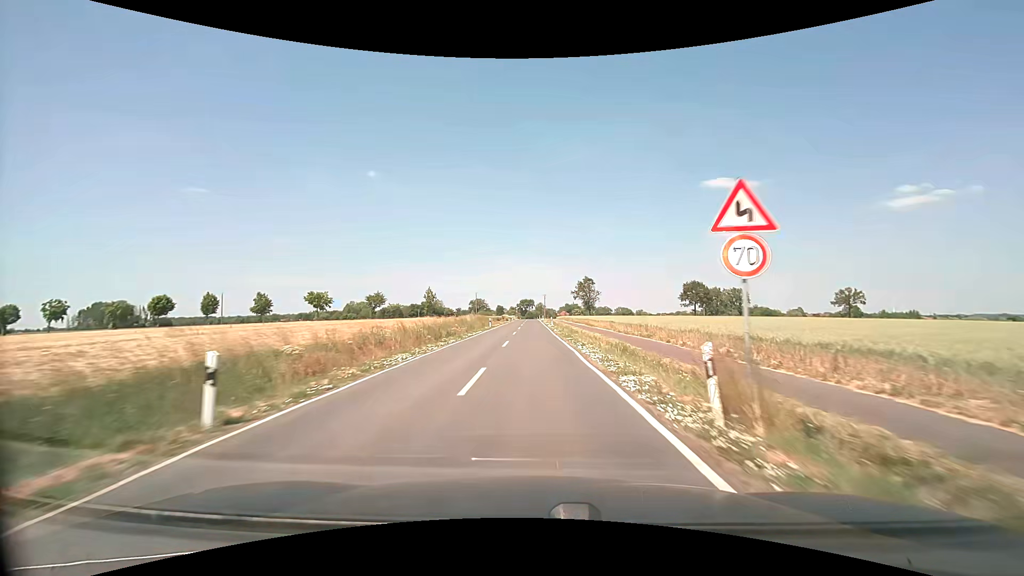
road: secondary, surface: asphalt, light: Day
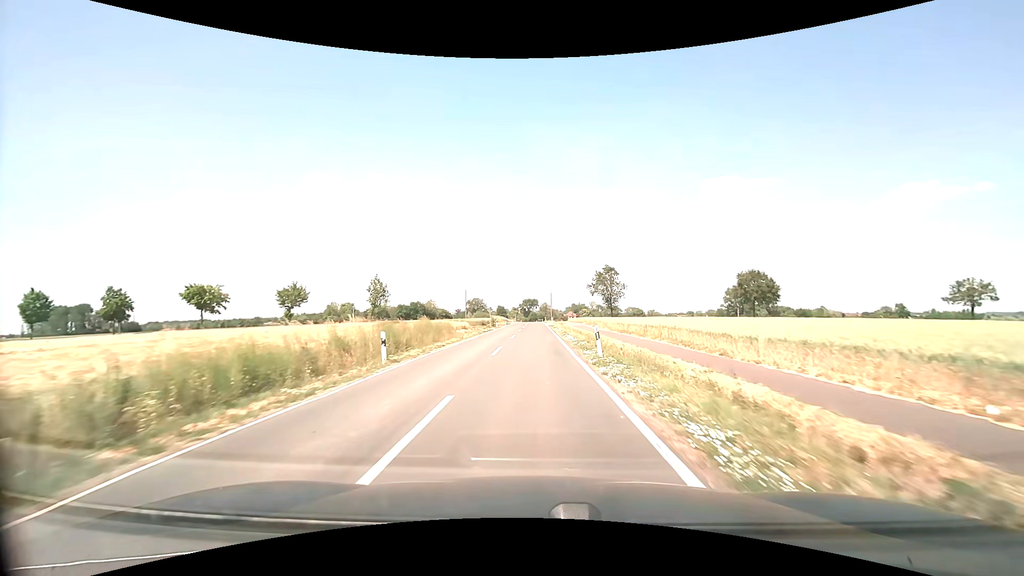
(+0.1, +40.2) m; 0°
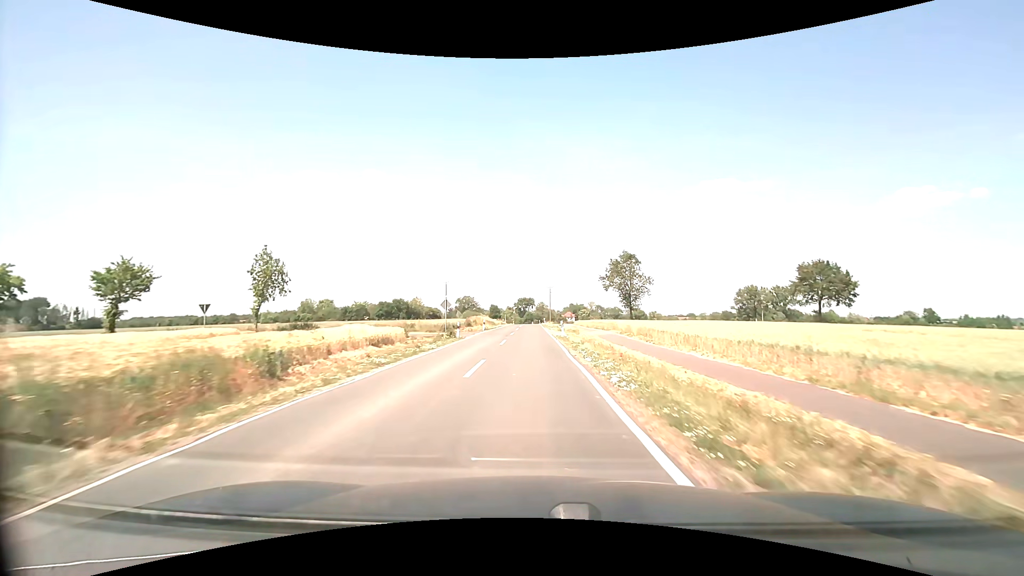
(+0.1, +29.7) m; 0°
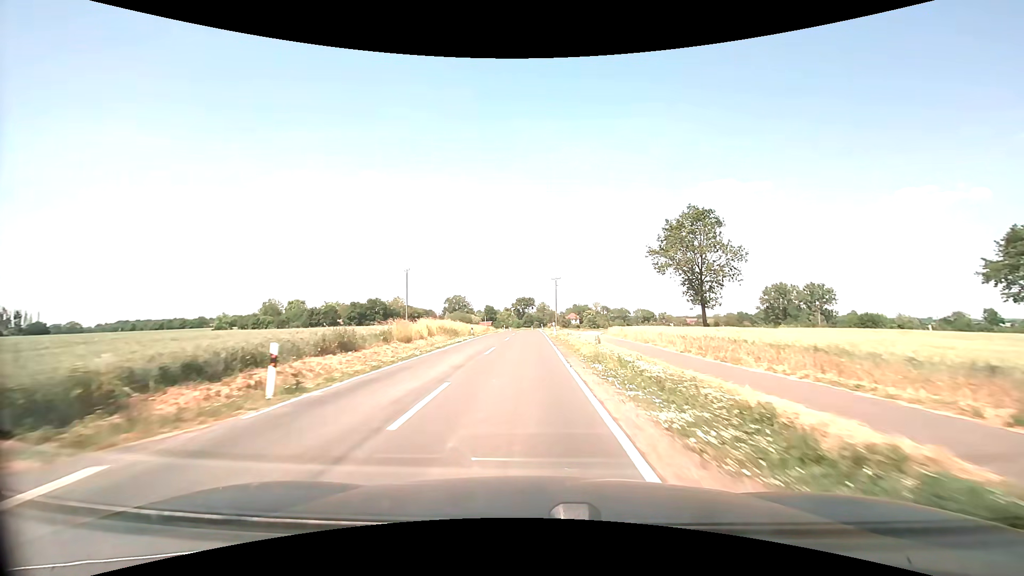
(+0.1, +41.0) m; 0°
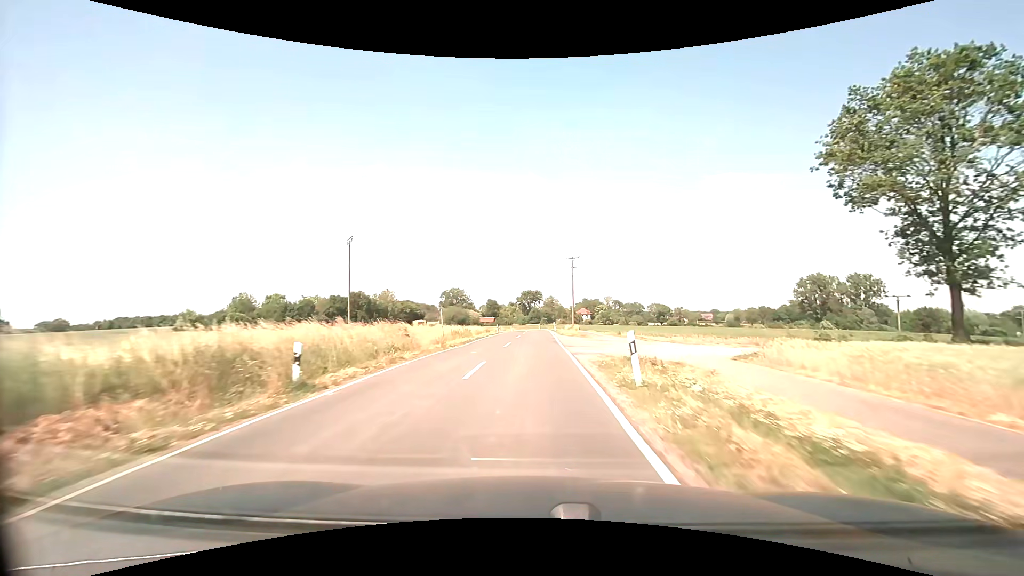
(-0.1, +31.5) m; -1°
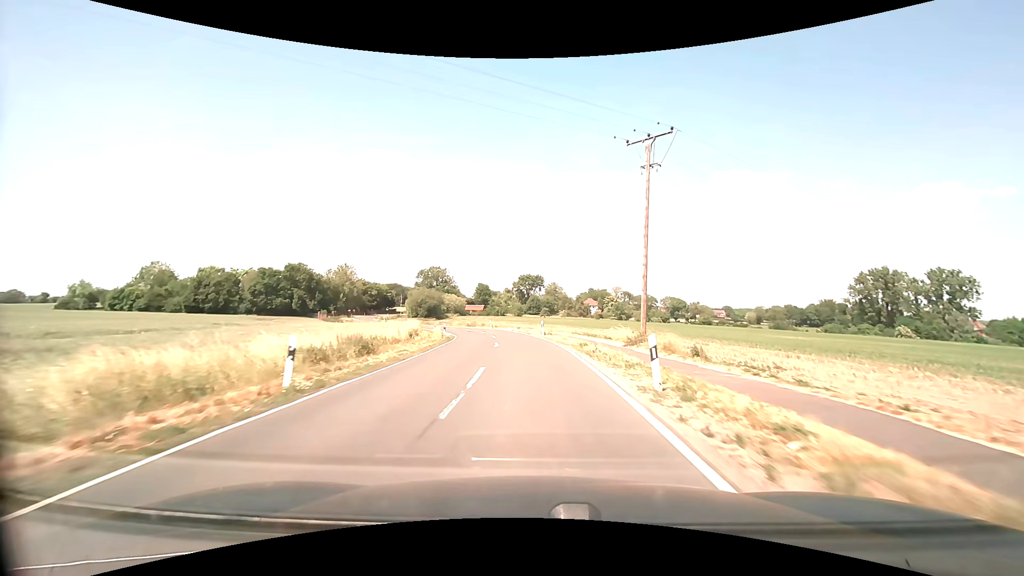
(0.0, +50.7) m; 0°
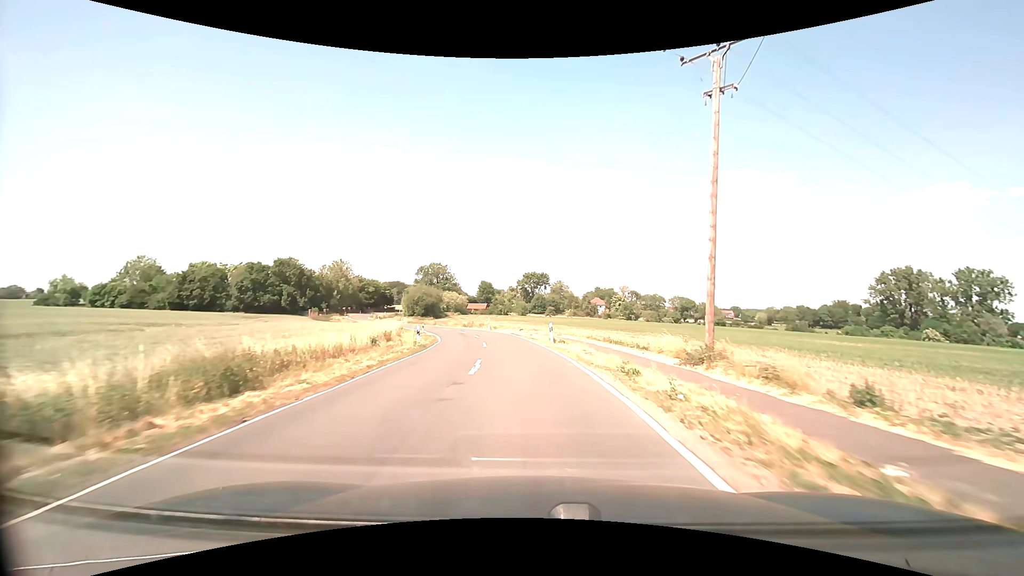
(-0.1, +9.3) m; -1°
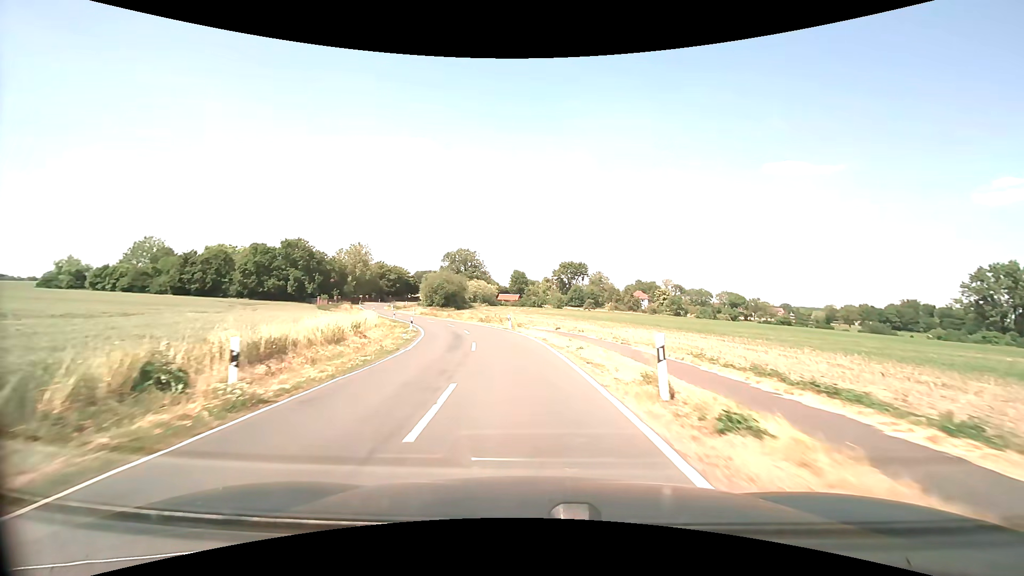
(-0.4, +18.0) m; -4°
(0, +10) (-1, +20) (-3, +30) (-5, +40) (-8, +49) (-11, +59) (-15, +68) (-19, +77) (-23, +86) (-28, +95) m
